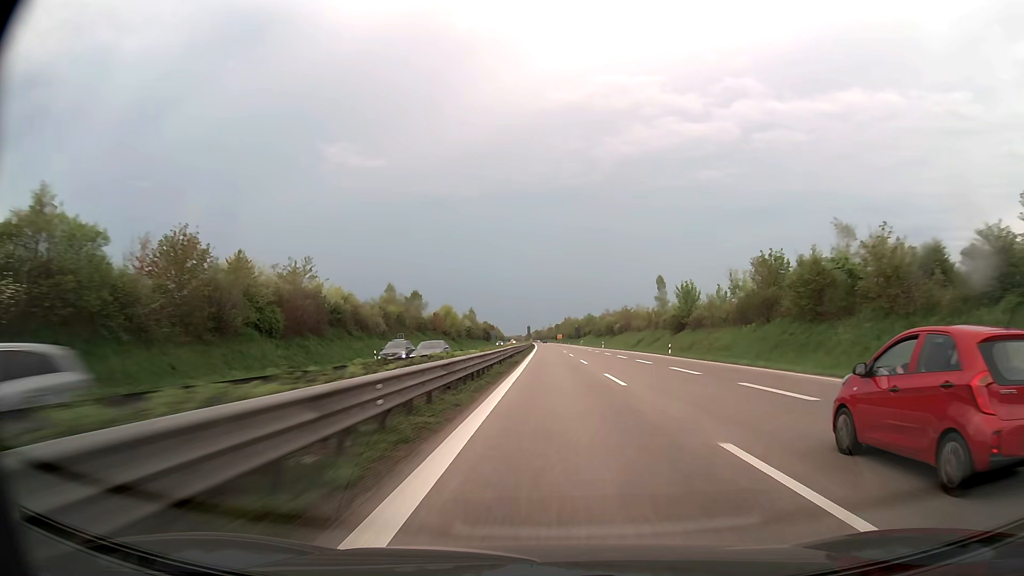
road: trunk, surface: asphalt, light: Day
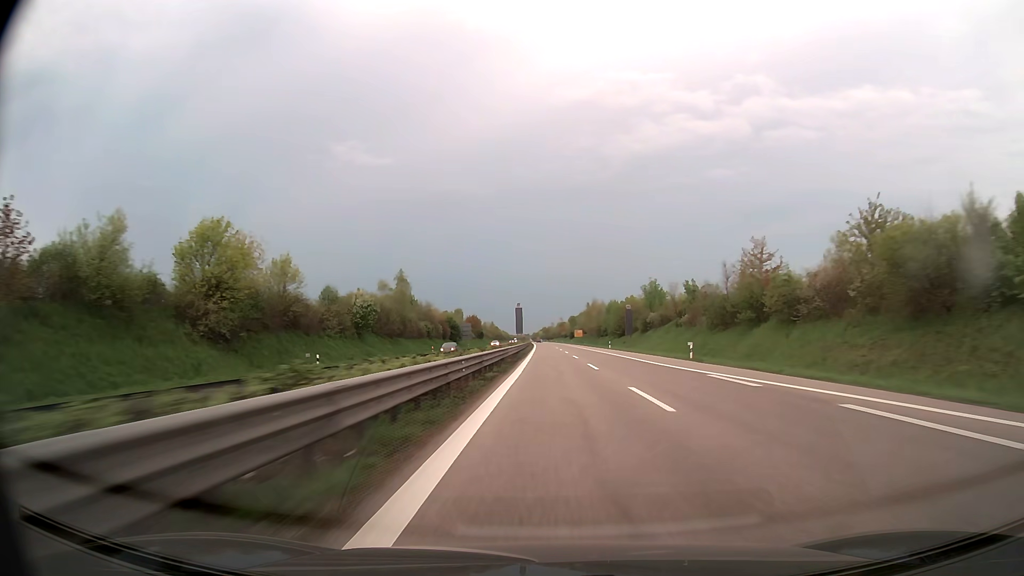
(-0.7, +115.3) m; -1°
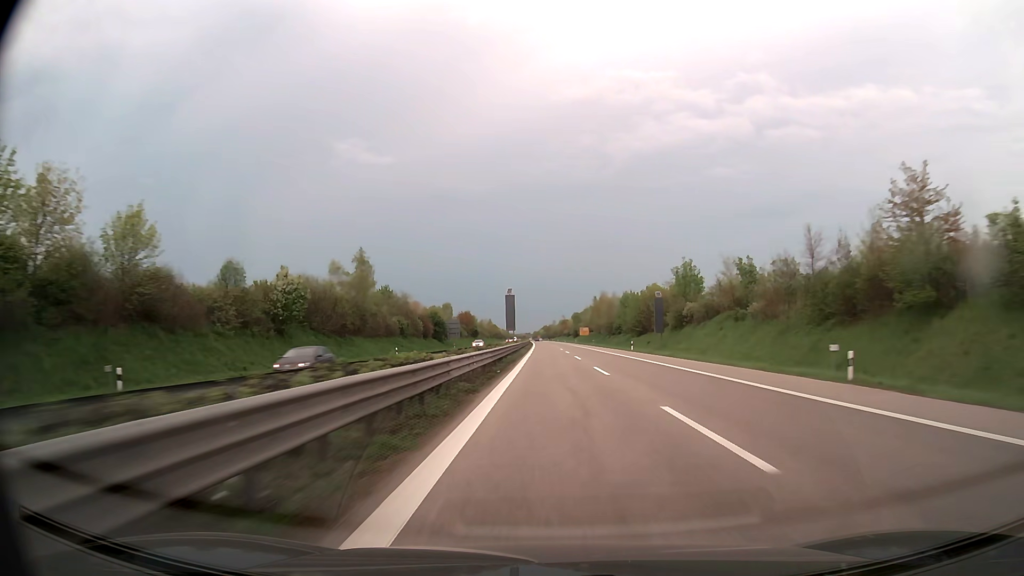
(0.0, +23.4) m; 0°
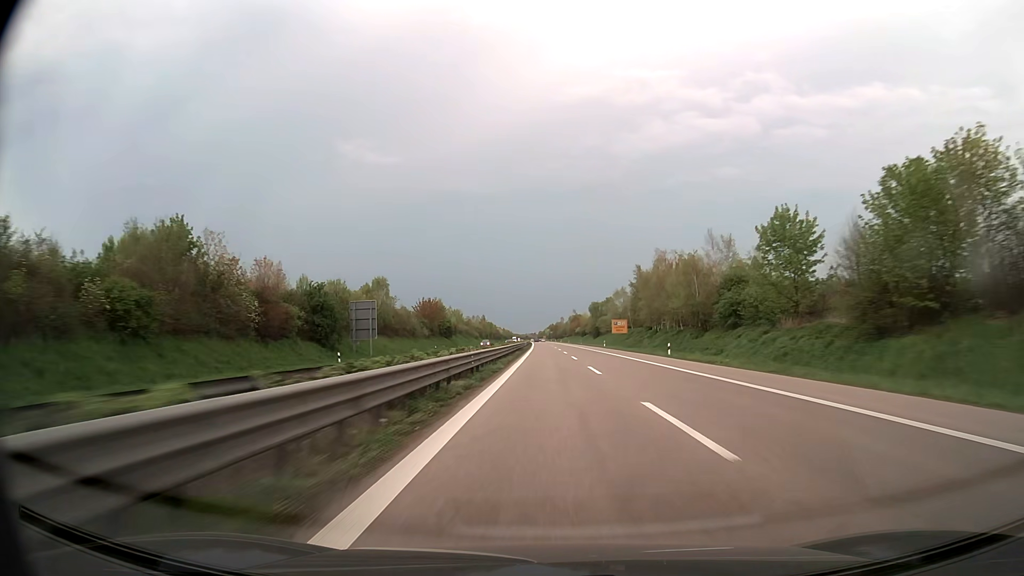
(-0.2, +70.6) m; 0°
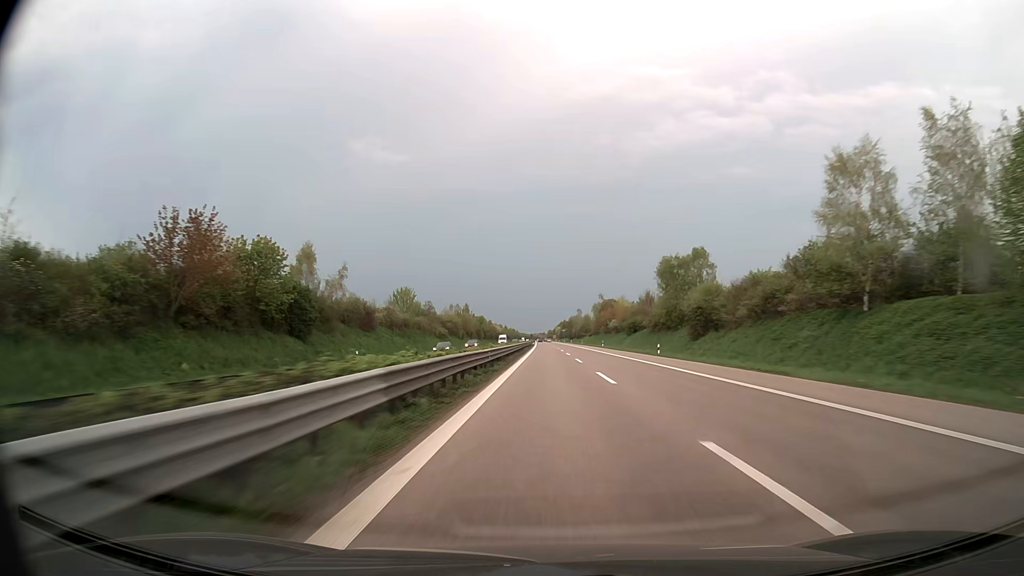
(-0.8, +94.6) m; -1°
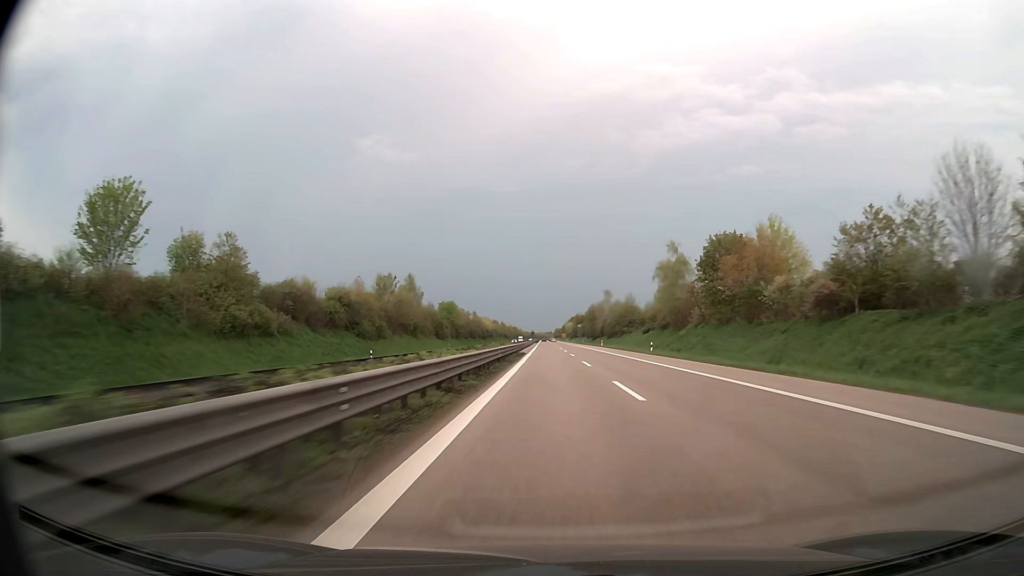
(-0.6, +95.0) m; -1°
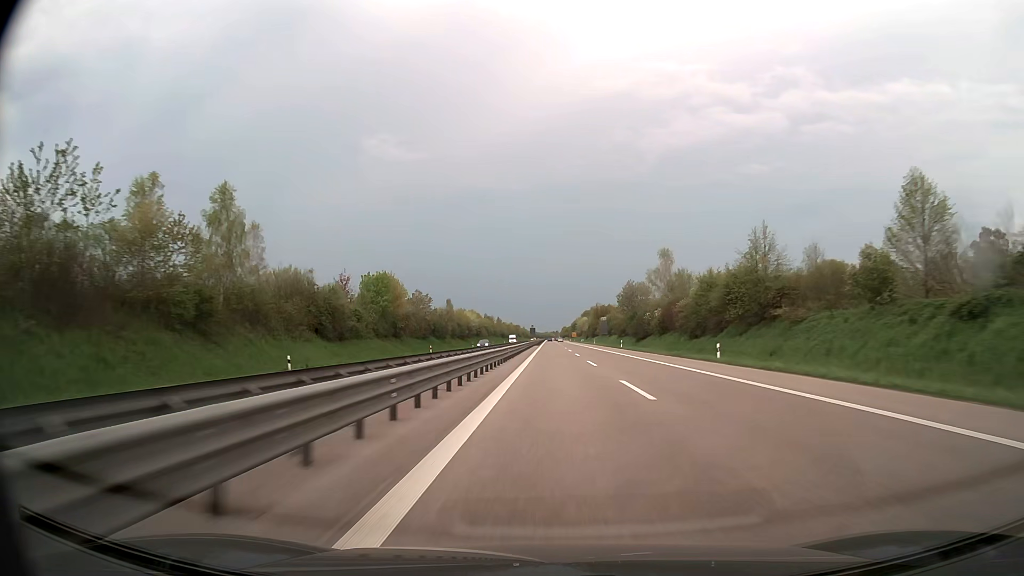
(-0.3, +71.4) m; 0°
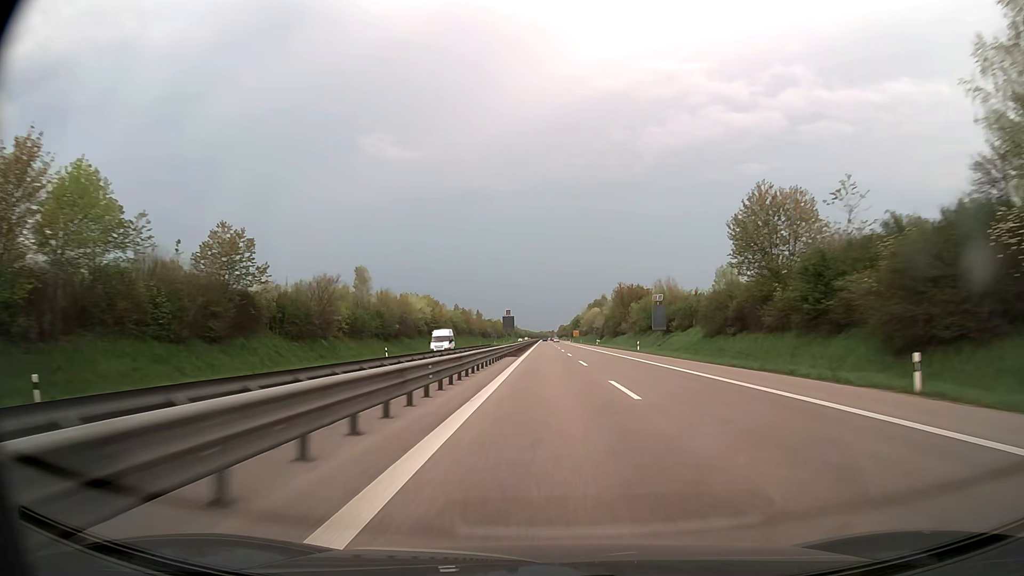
(+0.2, +71.5) m; 0°
(0, +10) (0, +20) (0, +30) (0, +40) (0, +50) (0, +60) (0, +70) (0, +80) (0, +90) (0, +100) m
